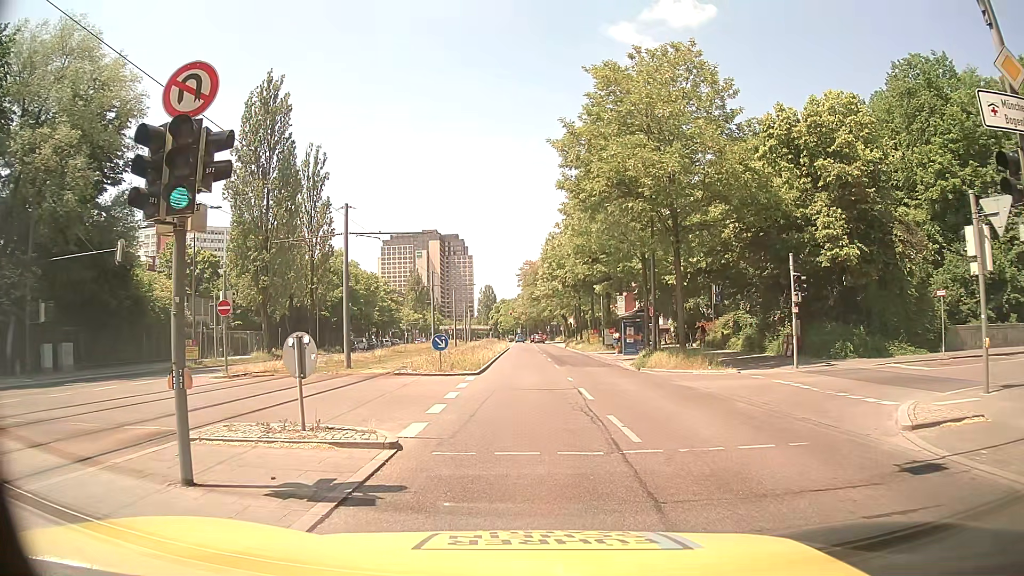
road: secondary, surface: asphalt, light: Day
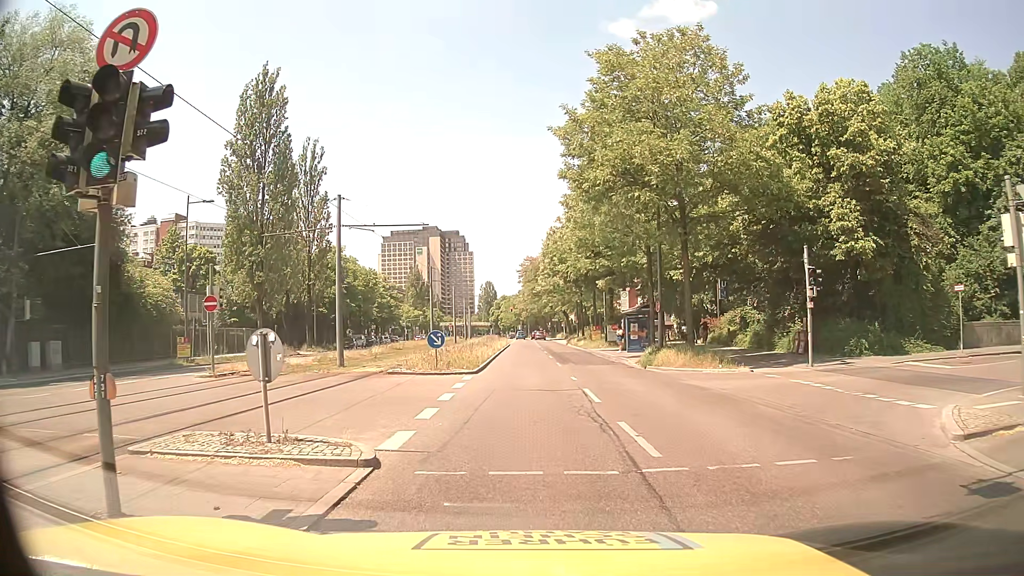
(0.0, +1.4) m; 0°
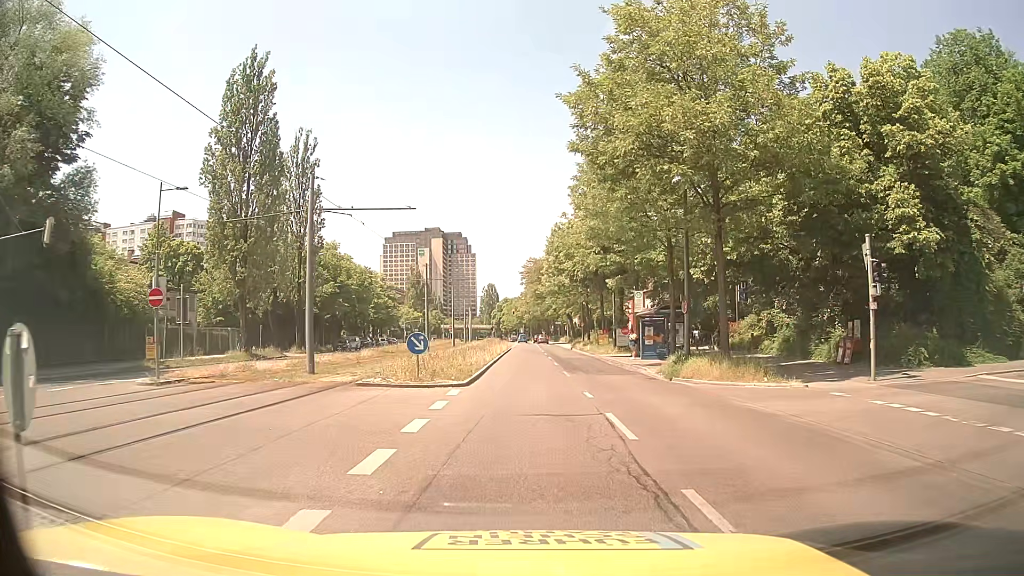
(-0.1, +4.5) m; -1°
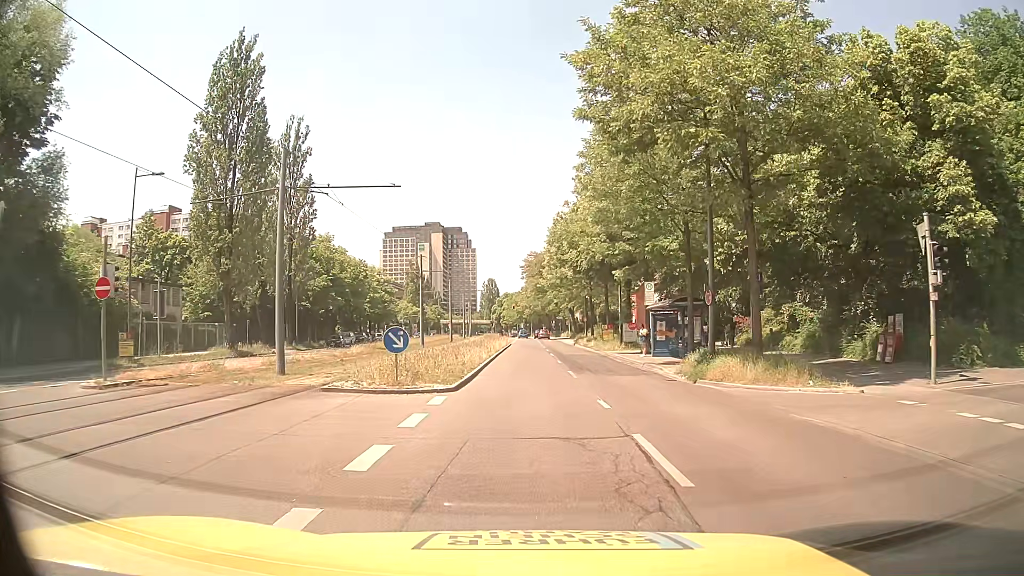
(0.0, +3.2) m; 0°
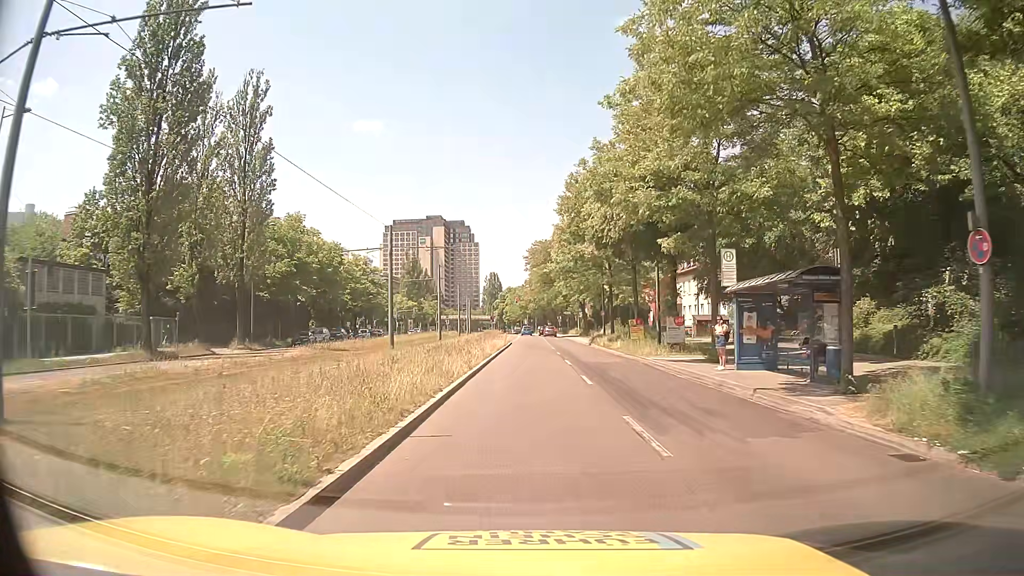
(-0.1, +13.2) m; -1°
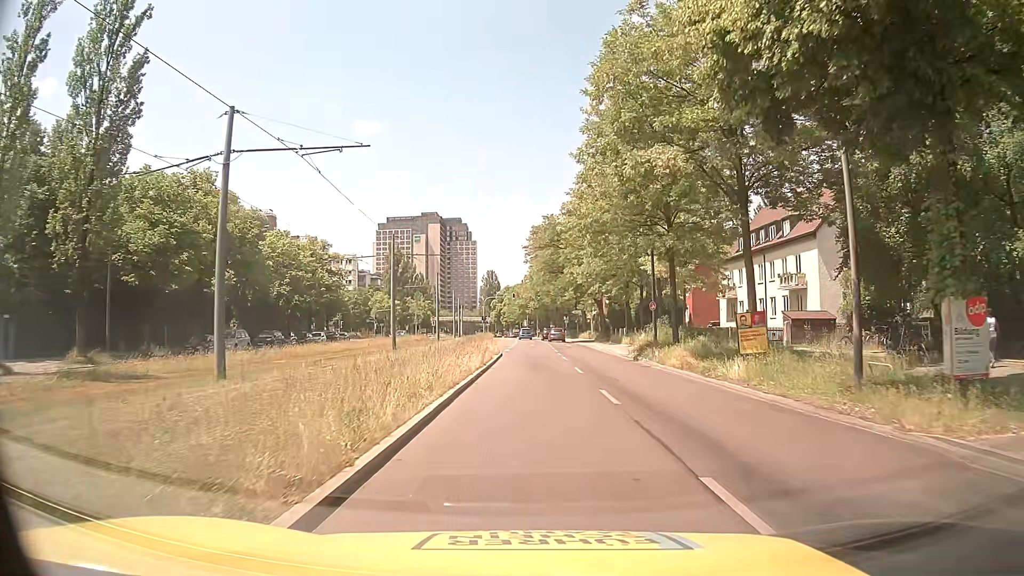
(-0.1, +22.3) m; 0°
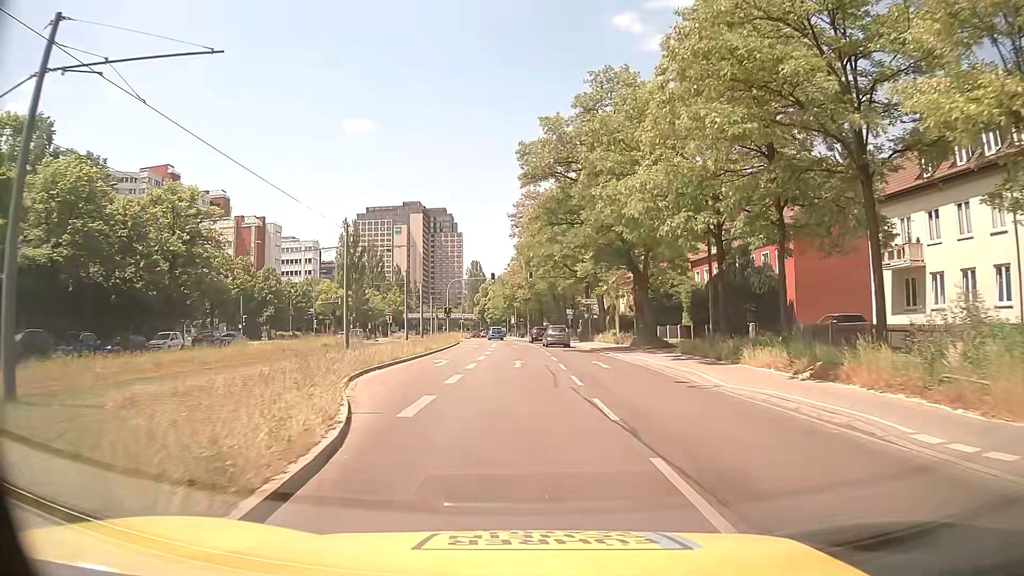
(+0.4, +32.5) m; +1°
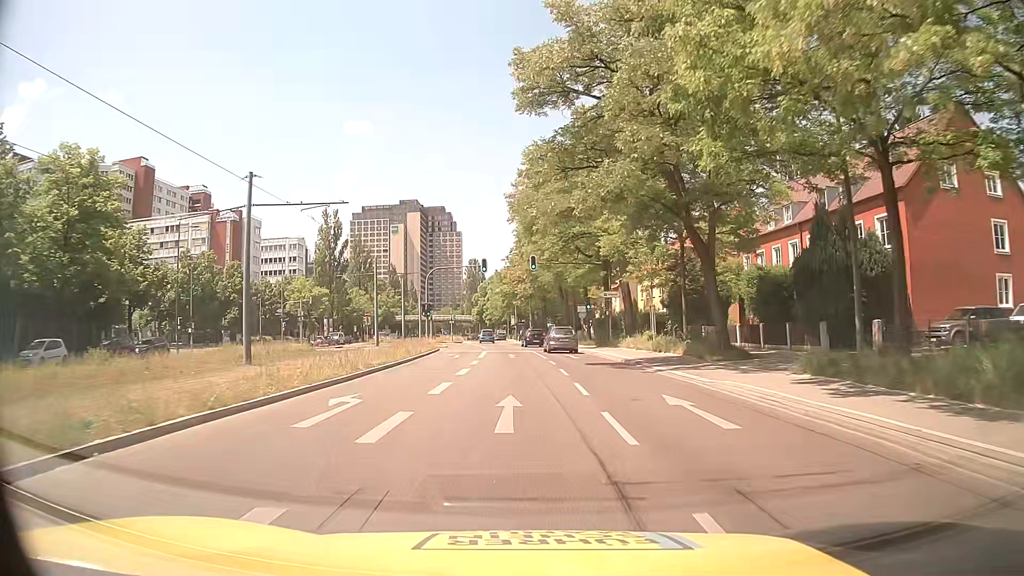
(0.0, +14.3) m; 0°
(0, +10) (0, +20) (-1, +30) (-1, +40) (-2, +50) (-3, +60) (-4, +70) (-6, +80) (-7, +90) (-8, +100) m
